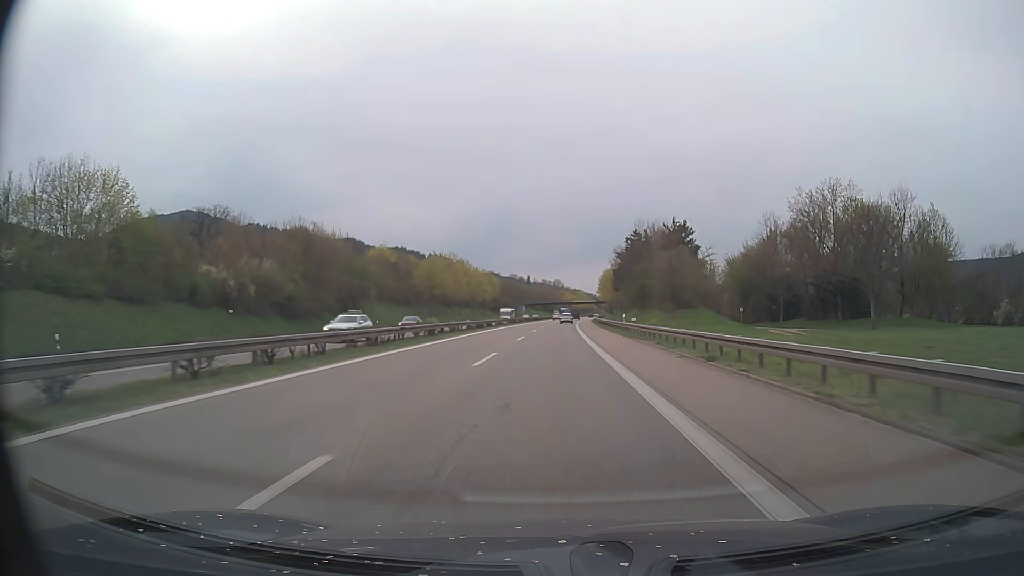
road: trunk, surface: asphalt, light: Day
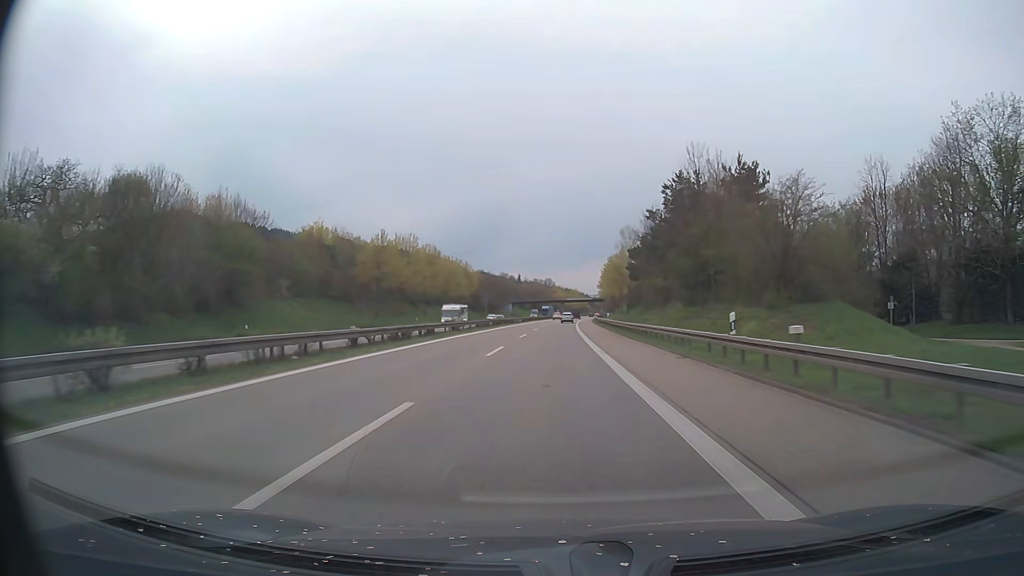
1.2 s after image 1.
(+0.2, +30.8) m; +1°
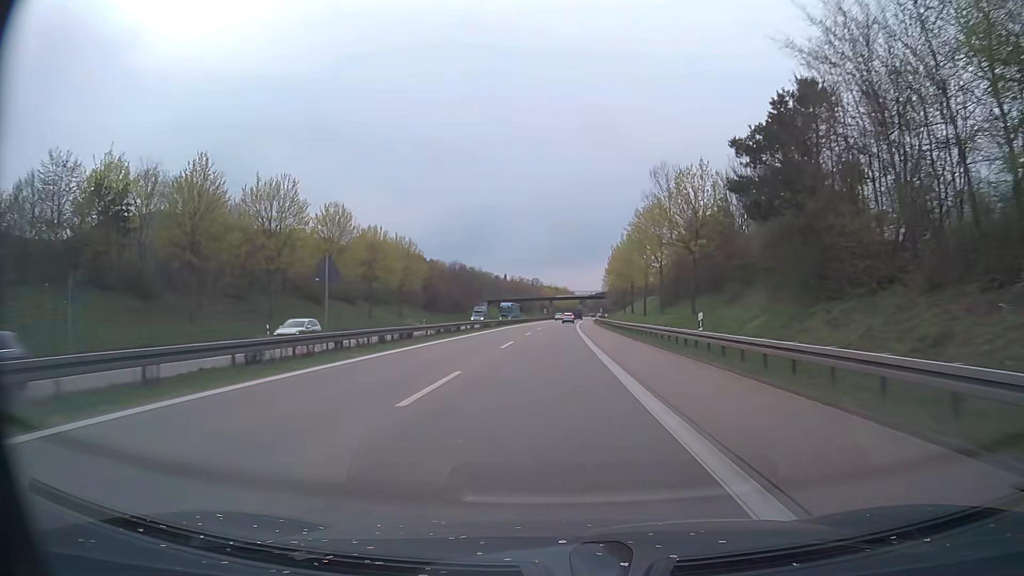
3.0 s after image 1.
(+0.4, +46.1) m; +1°
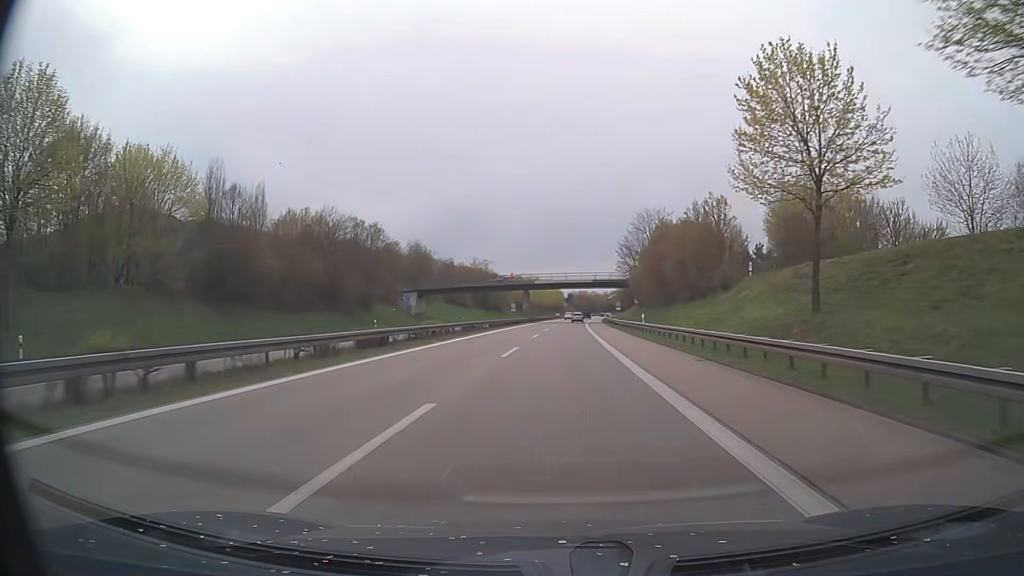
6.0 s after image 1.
(+1.0, +74.7) m; +1°
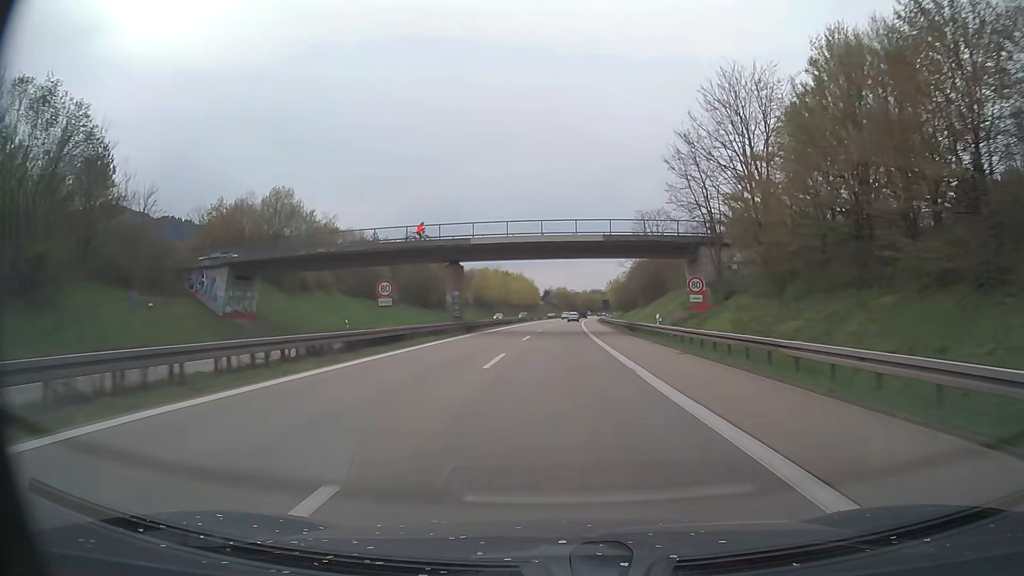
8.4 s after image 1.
(+1.2, +56.5) m; +2°
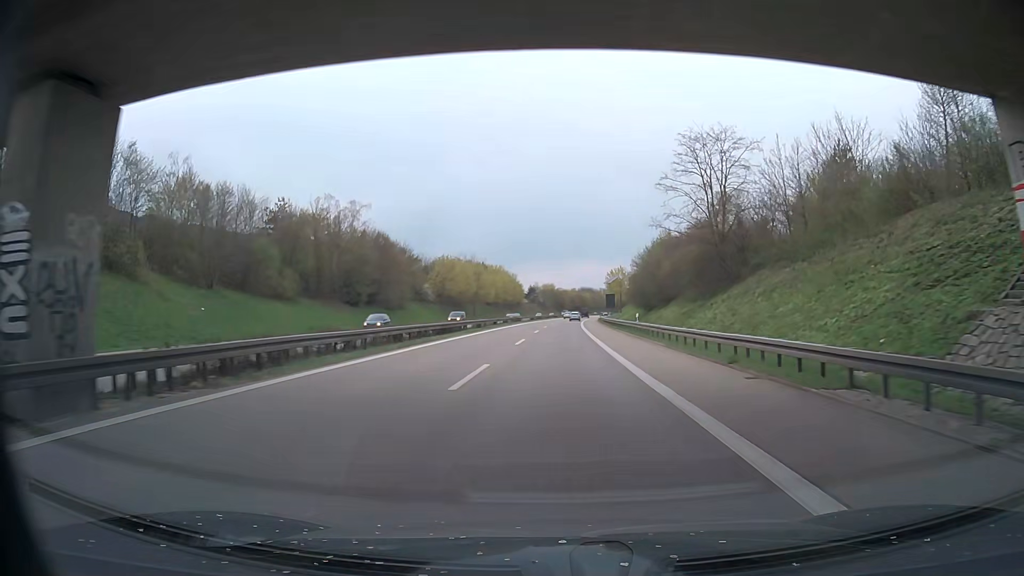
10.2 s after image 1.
(+0.4, +39.0) m; +1°
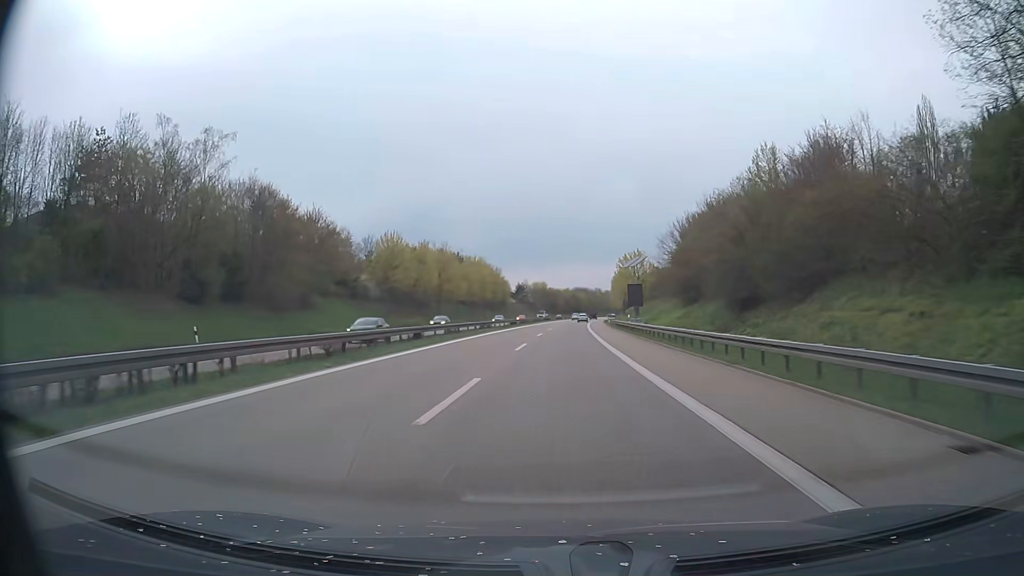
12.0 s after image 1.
(+0.2, +38.1) m; +1°
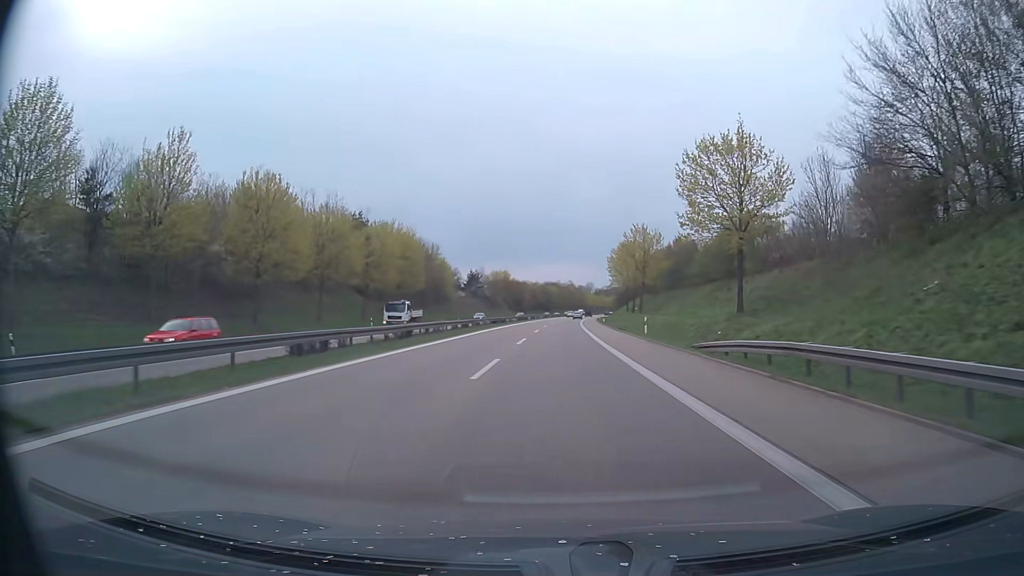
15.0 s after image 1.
(+1.0, +63.8) m; +2°
(0, +10) (0, +20) (0, +30) (+1, +40) (+1, +50) (+1, +60) (+2, +70) (+2, +80) (+2, +90) (+3, +100) m
